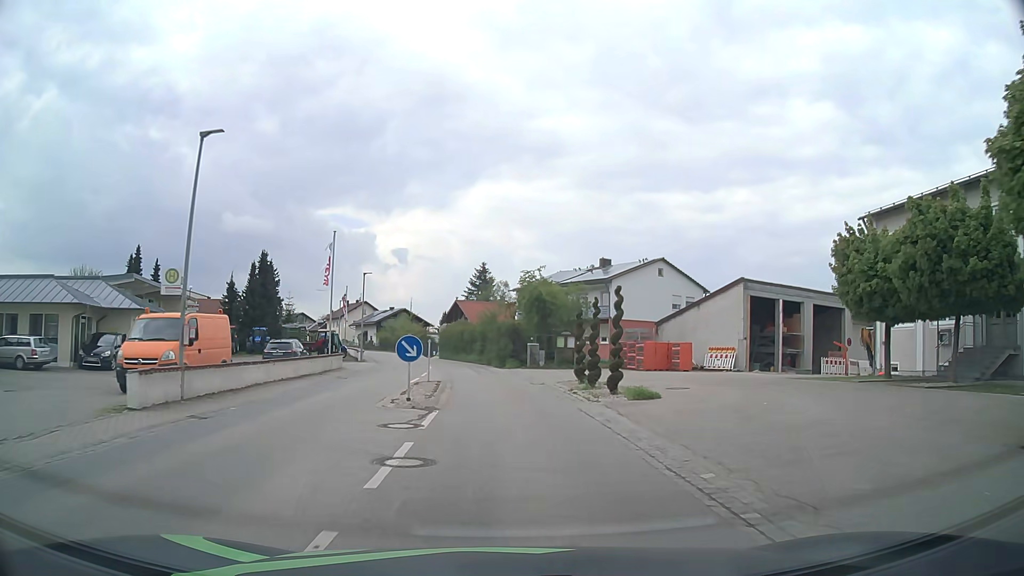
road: tertiary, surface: asphalt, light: Day
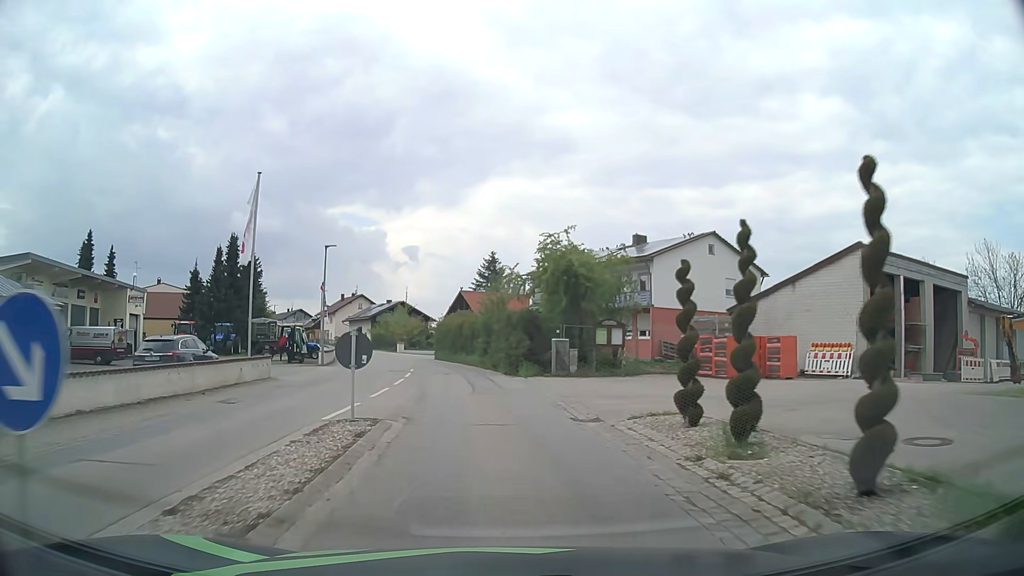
(0.0, +12.7) m; -1°
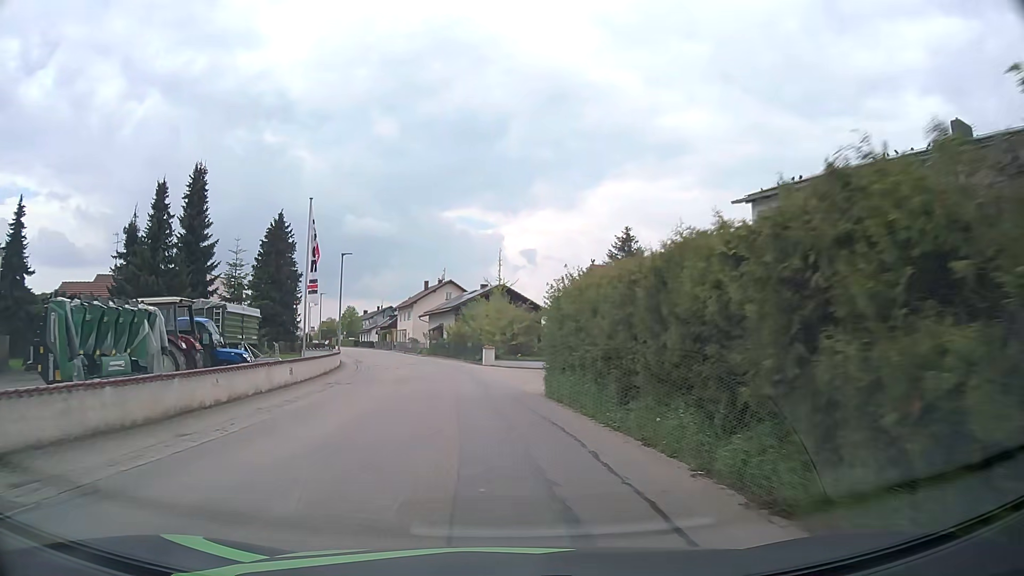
(-2.9, +31.2) m; -9°
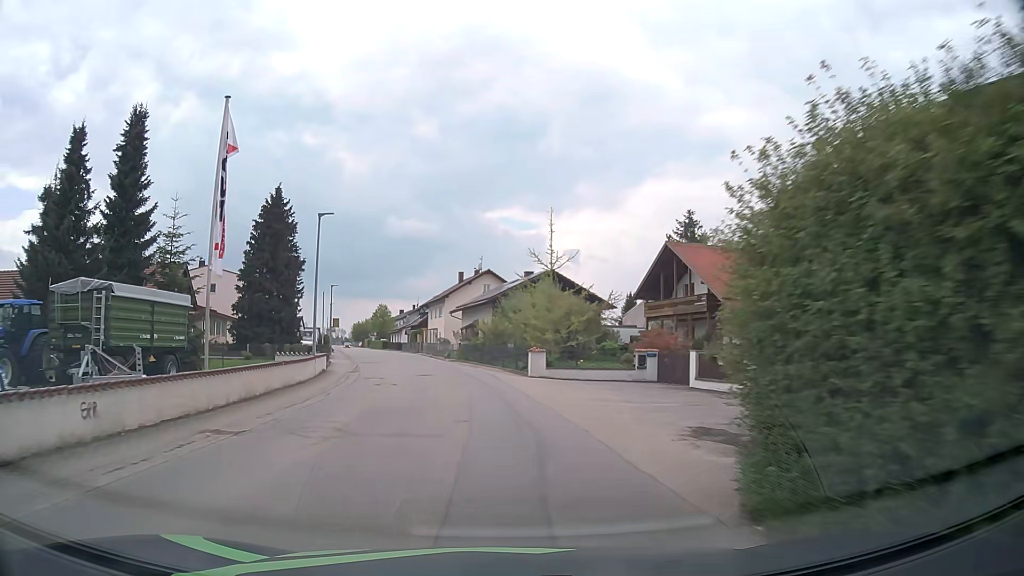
(-0.5, +12.5) m; -4°
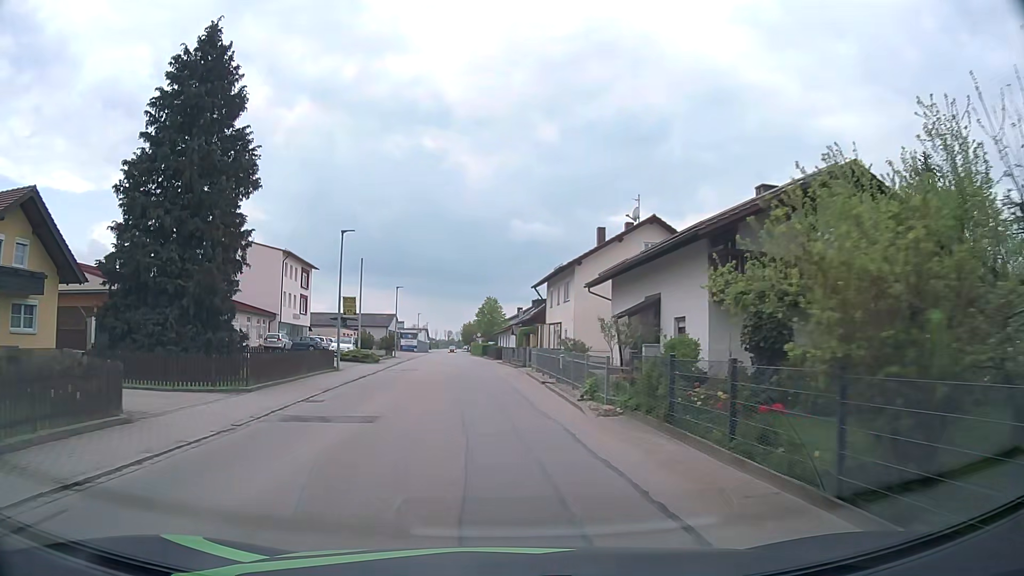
(-2.9, +31.5) m; -10°
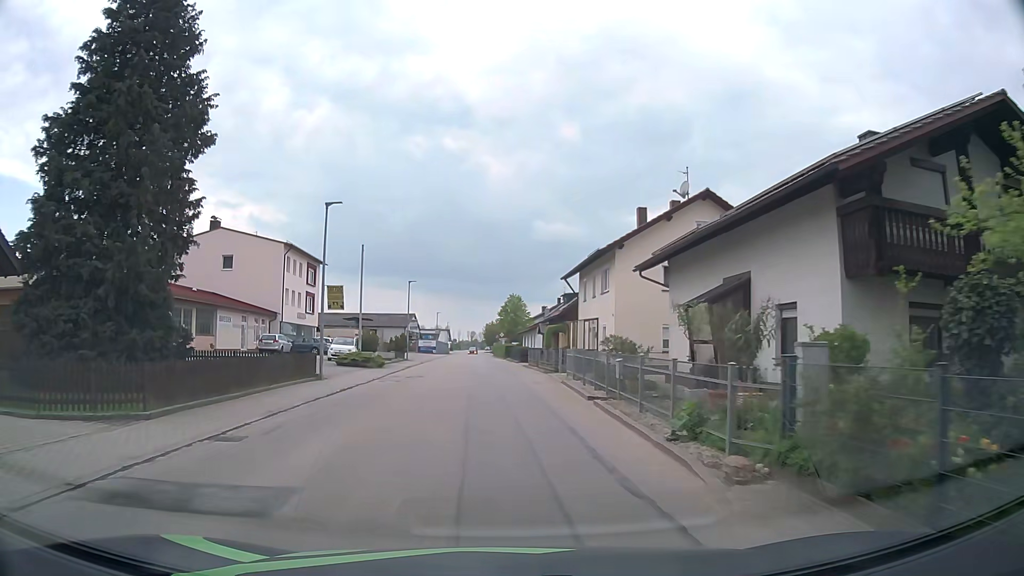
(-0.2, +6.4) m; -3°
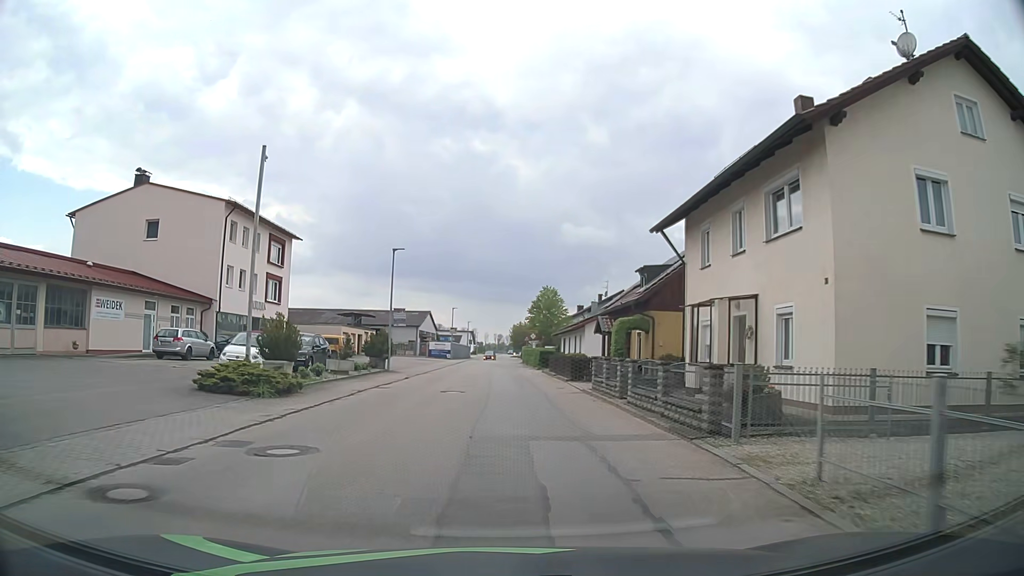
(-0.4, +19.1) m; -3°
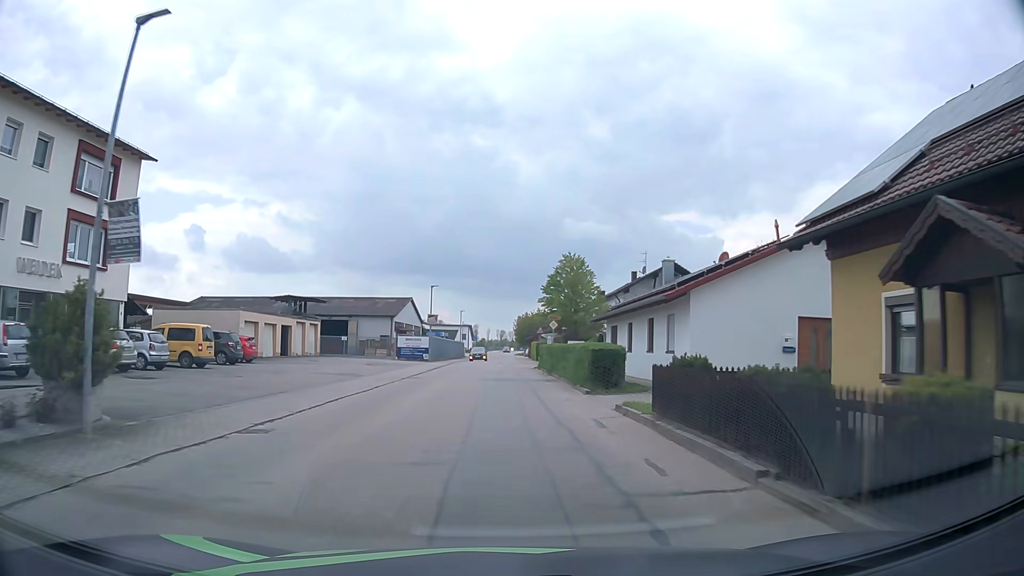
(0.0, +25.6) m; 0°
(0, +10) (0, +20) (0, +30) (0, +40) (0, +50) (0, +60) (0, +70) (0, +80) (0, +90) (0, +100) m
